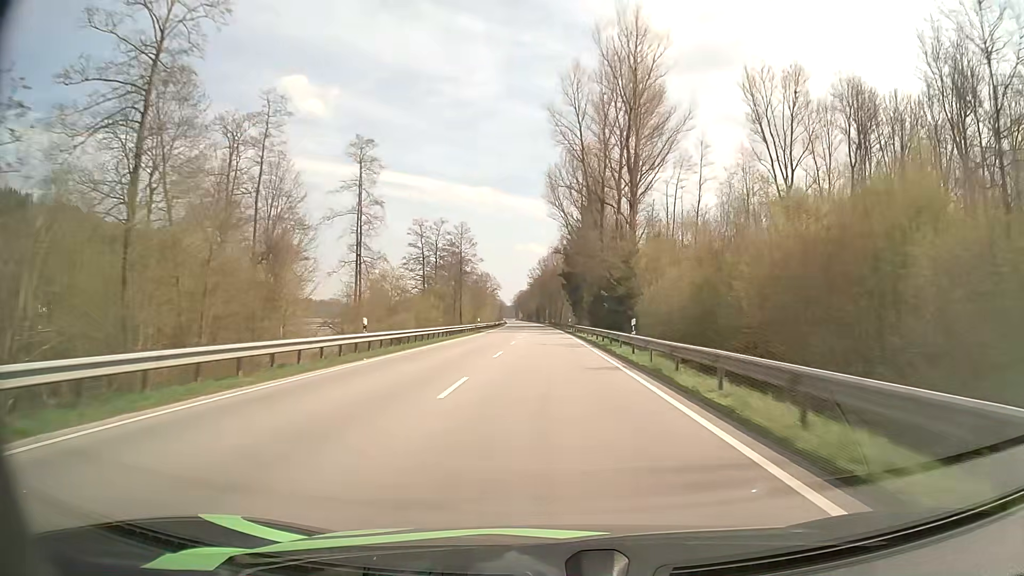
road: primary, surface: asphalt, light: Day
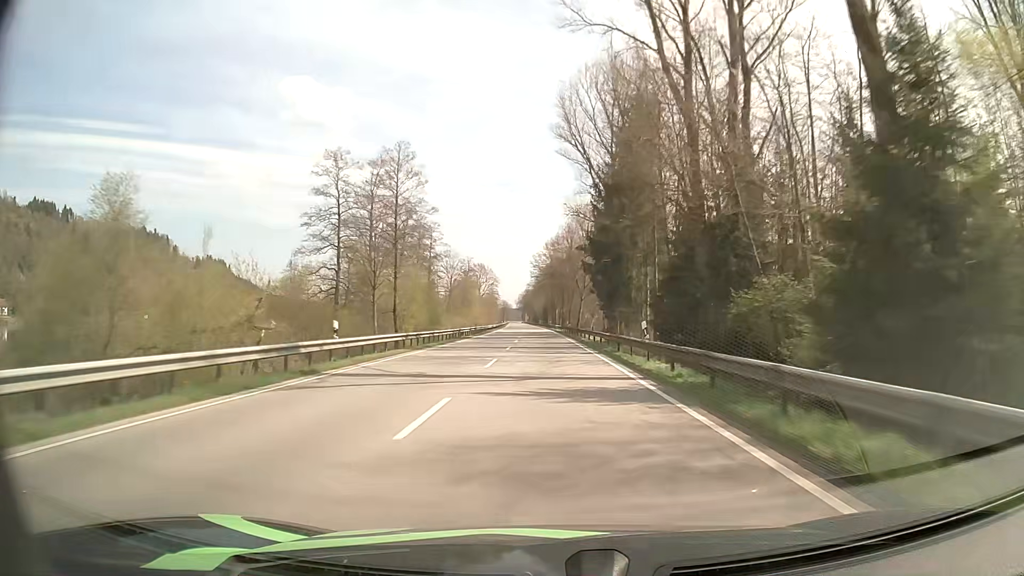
(-0.4, +51.4) m; -1°
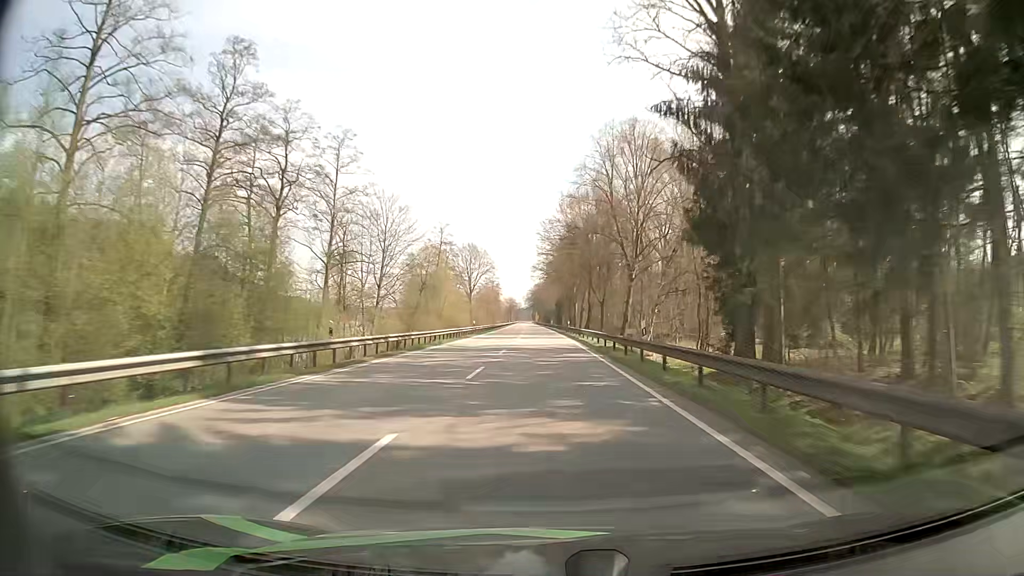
(-0.4, +51.6) m; -1°
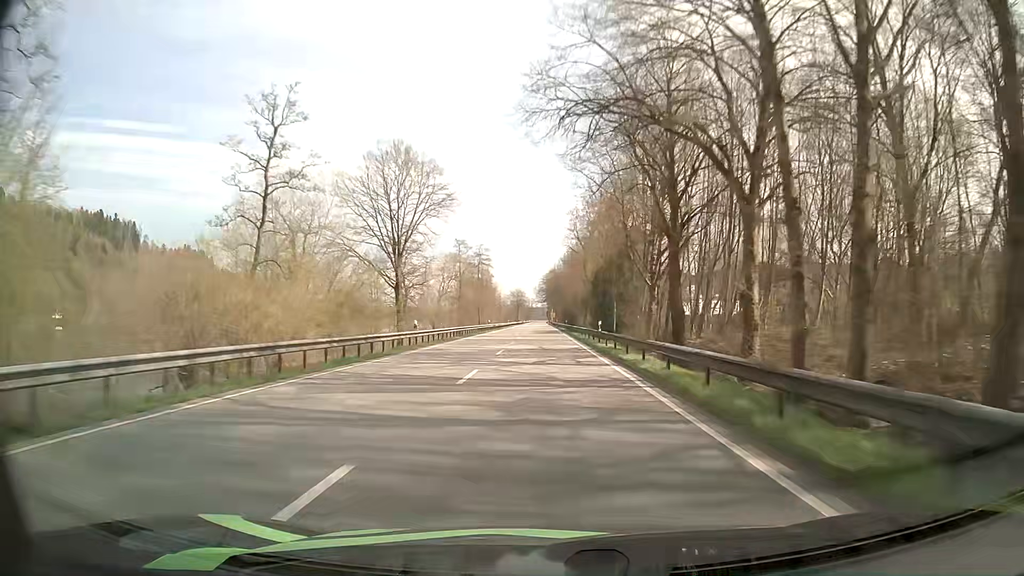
(-1.1, +85.1) m; -1°
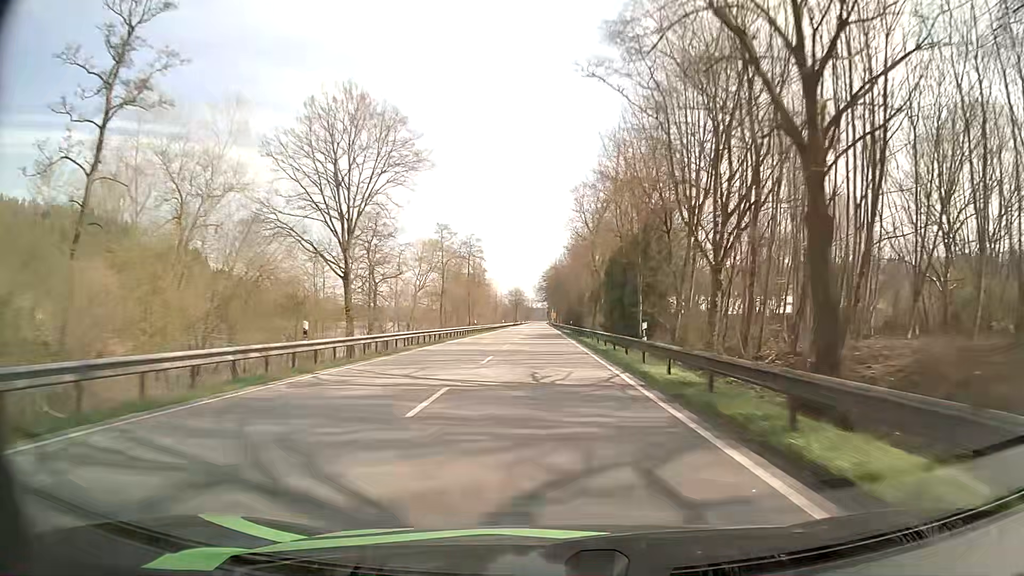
(-0.1, +16.8) m; 0°
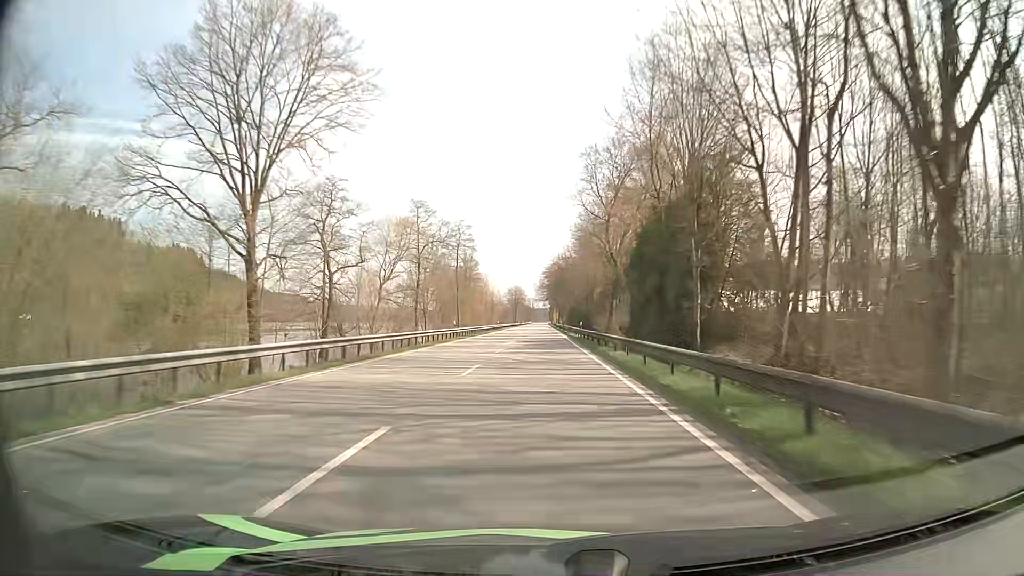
(0.0, +16.7) m; 0°
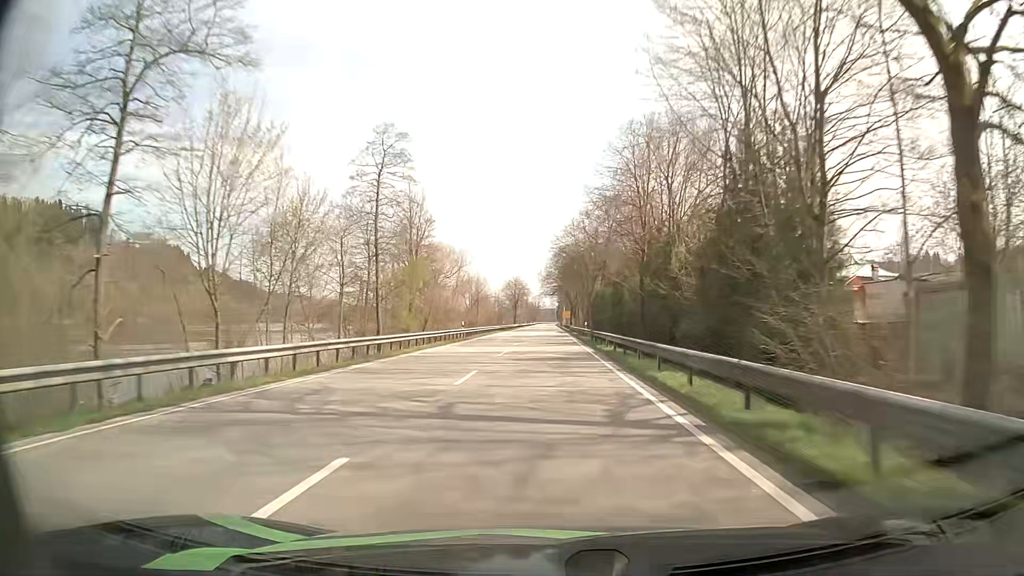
(0.0, +49.7) m; 0°
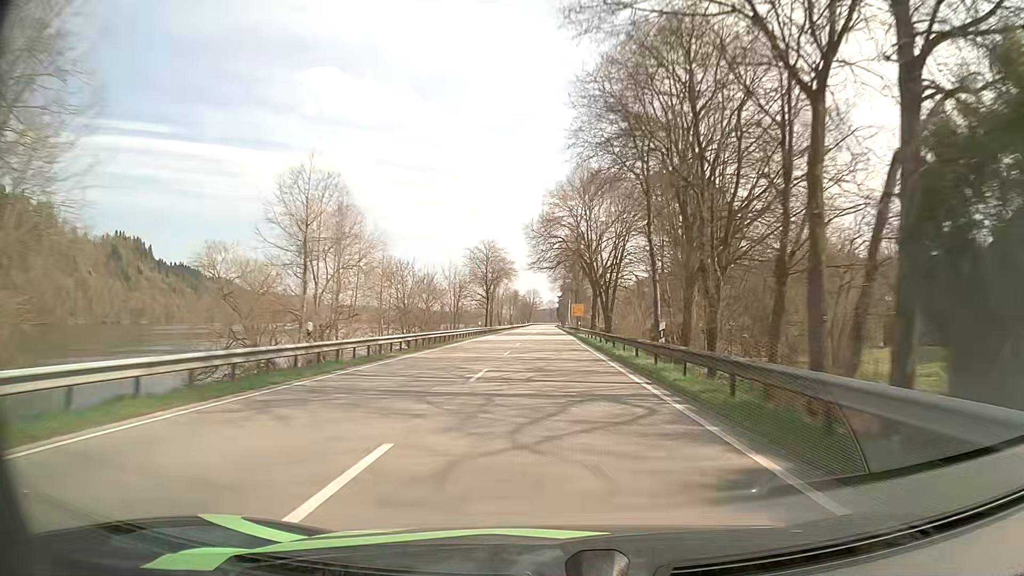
(0.0, +82.7) m; 0°
(0, +10) (0, +20) (0, +30) (0, +40) (0, +50) (0, +60) (0, +70) (0, +80) (0, +90) (0, +100) m
